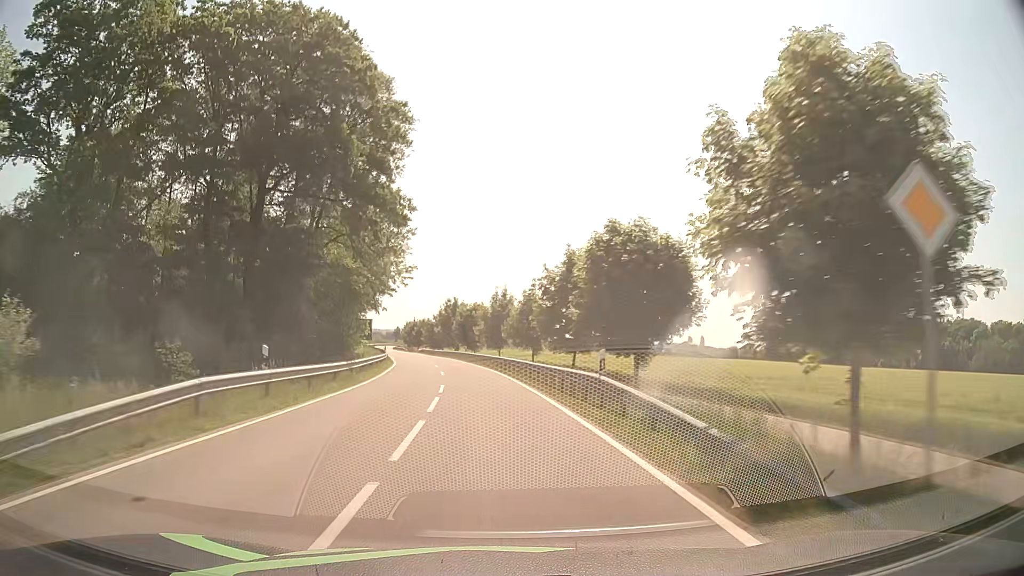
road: tertiary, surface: asphalt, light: Day
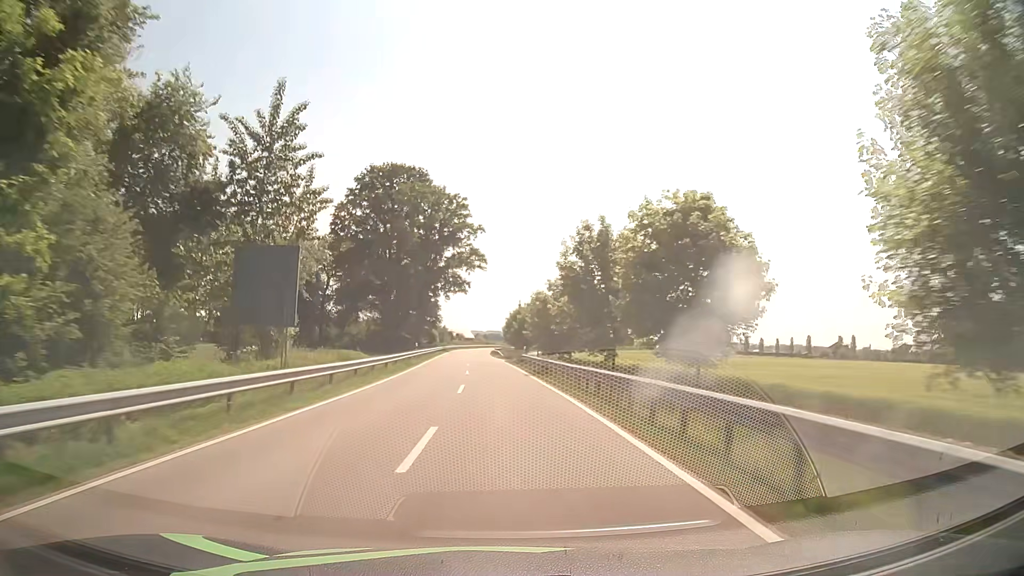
(-6.1, +61.1) m; -11°
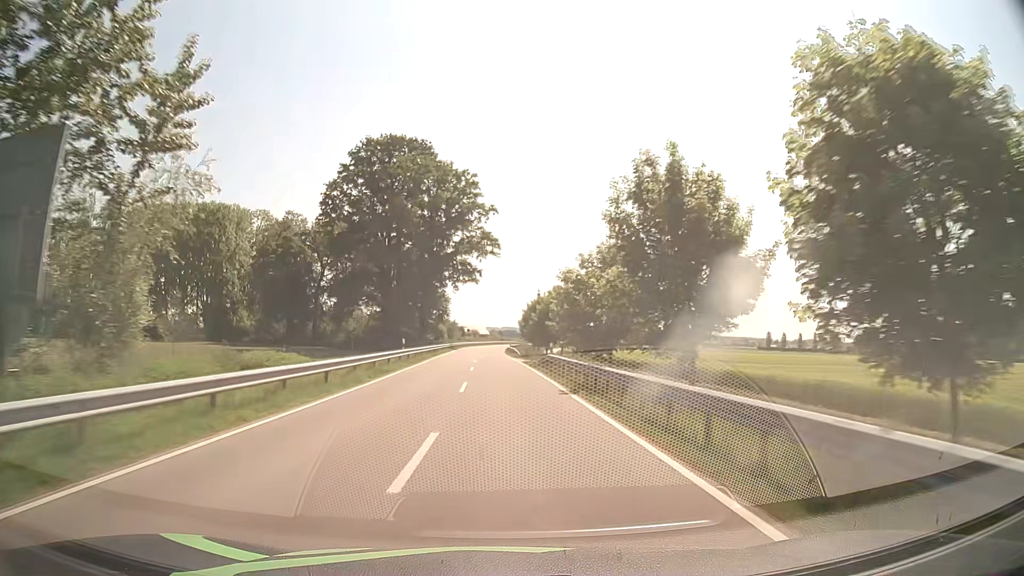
(-0.1, +13.0) m; -1°
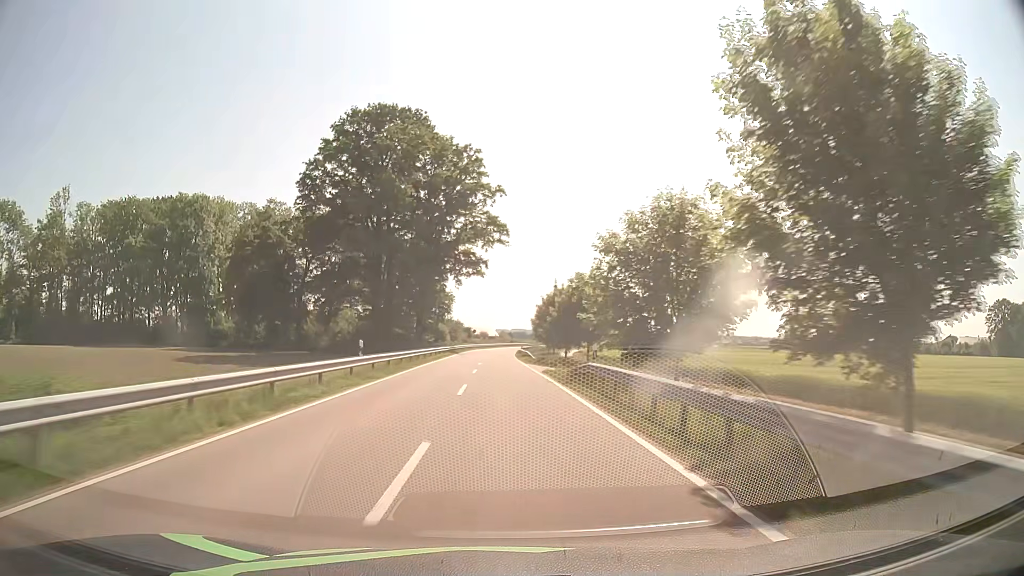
(-0.1, +13.0) m; -1°
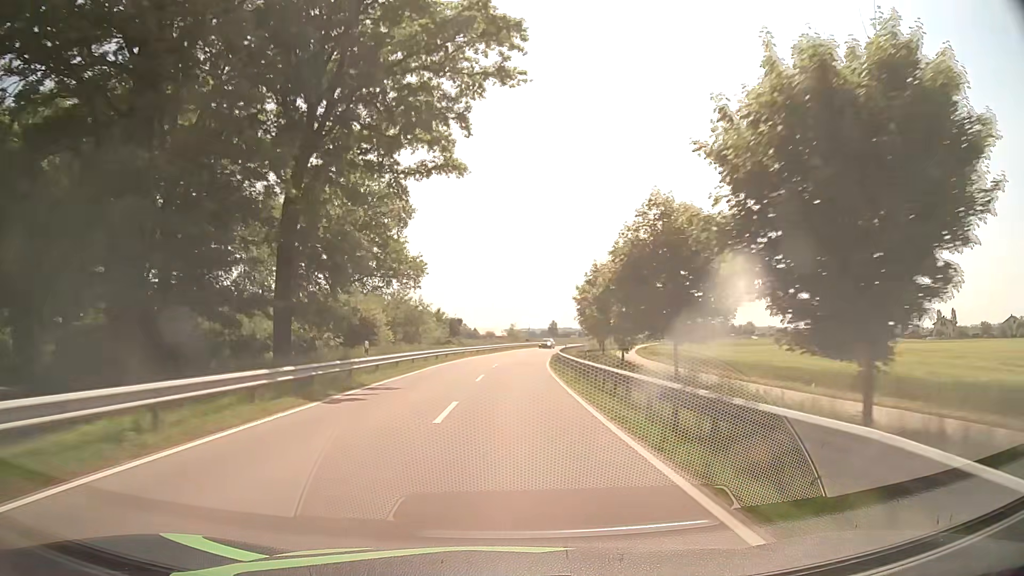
(-0.7, +53.6) m; -1°
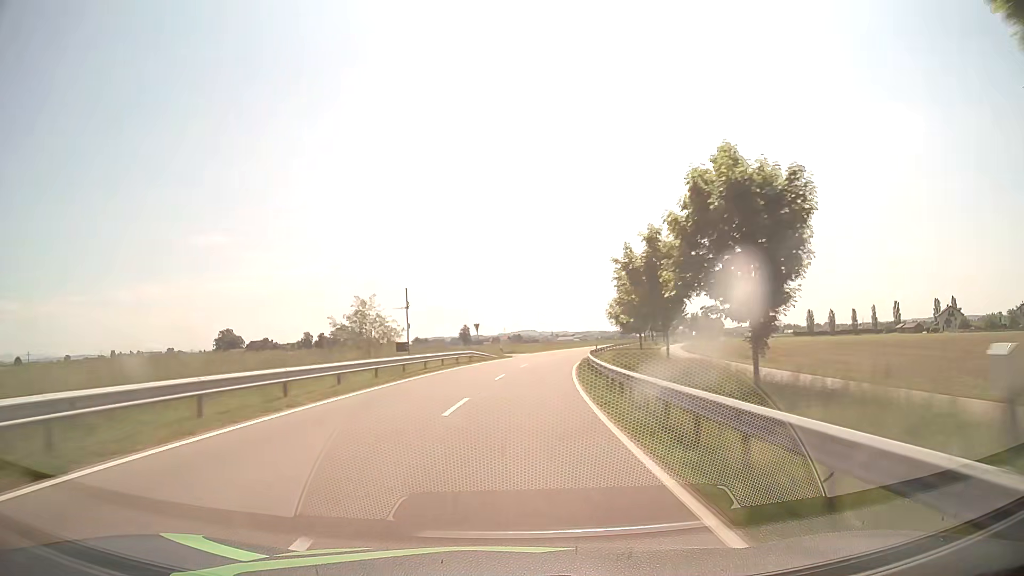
(+3.5, +70.0) m; +7°
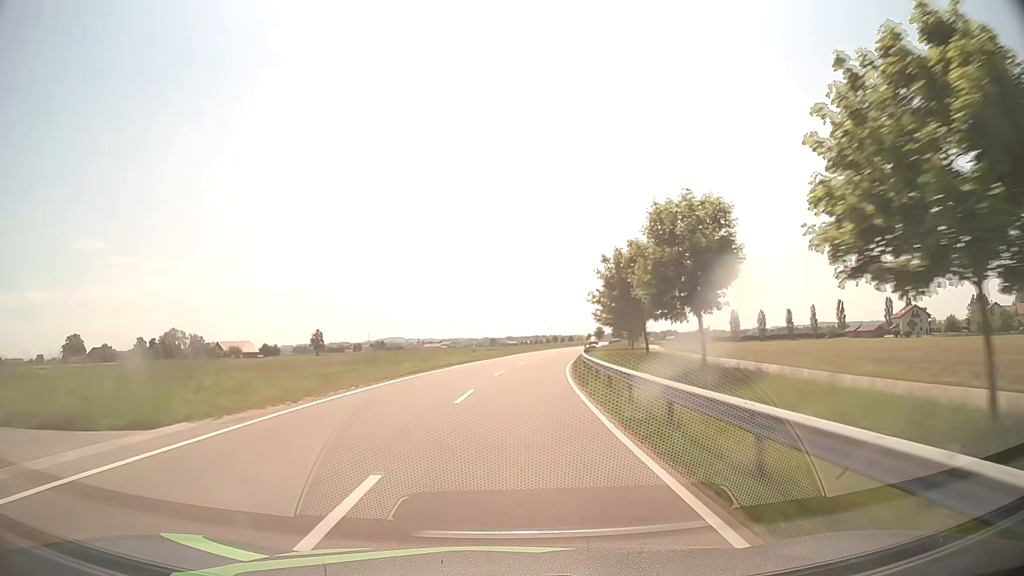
(+5.3, +56.7) m; +11°
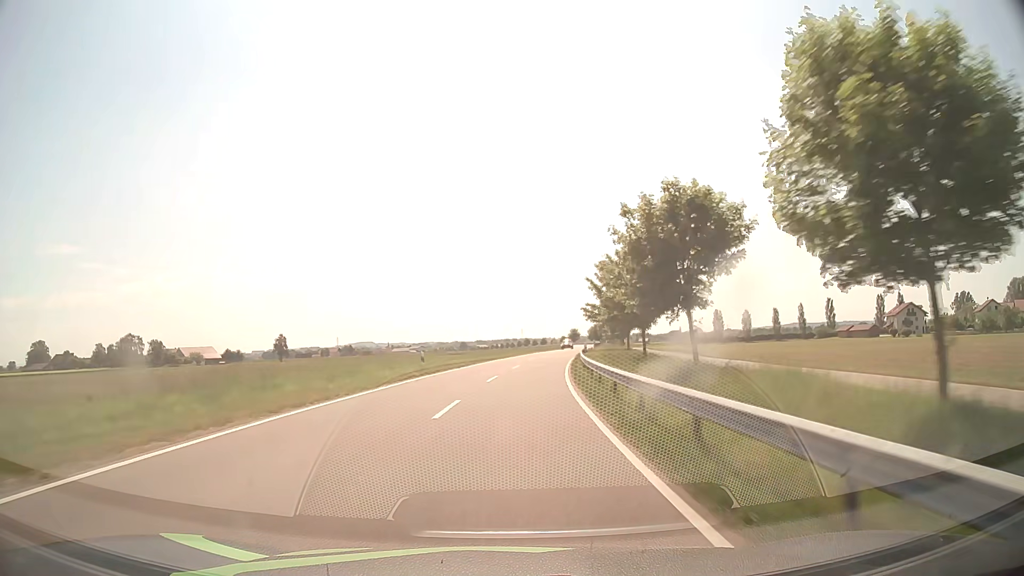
(+0.4, +14.3) m; +3°
(0, +10) (0, +20) (+1, +30) (+2, +40) (+3, +50) (+4, +60) (+6, +70) (+7, +80) (+9, +89) (+11, +99) m
